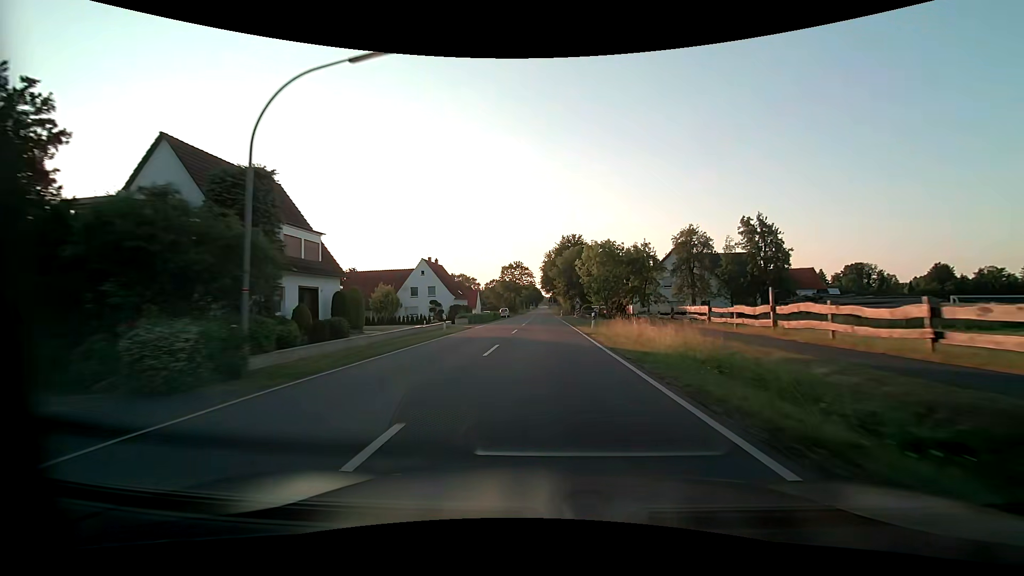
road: tertiary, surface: asphalt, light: Day
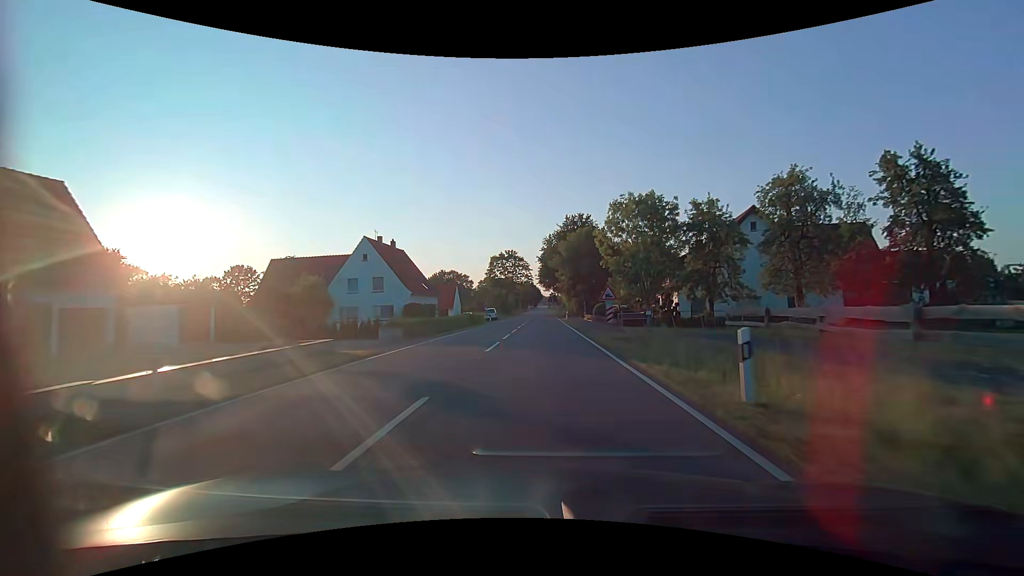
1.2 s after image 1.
(0.0, +22.7) m; 0°
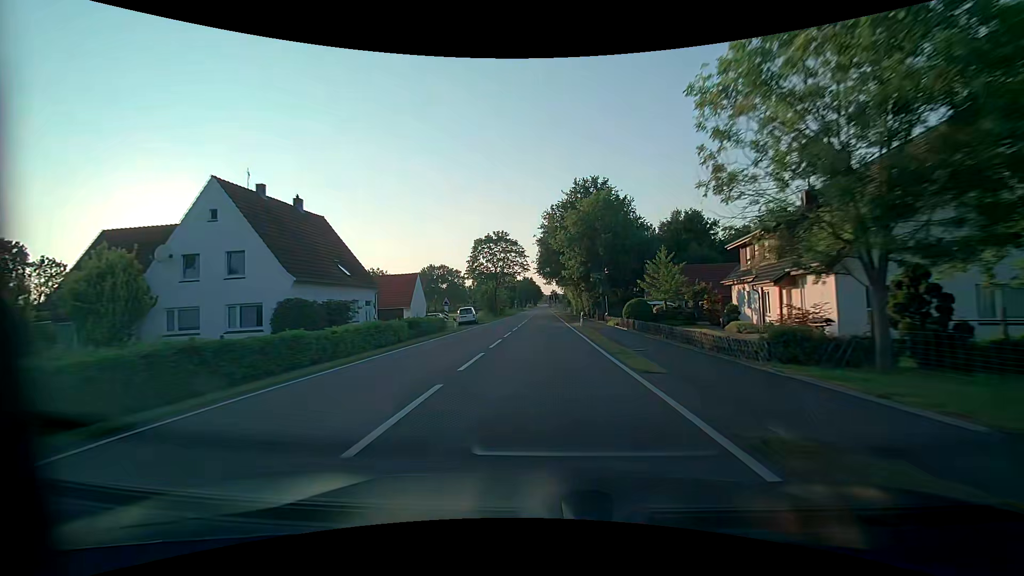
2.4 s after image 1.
(0.0, +22.7) m; 0°
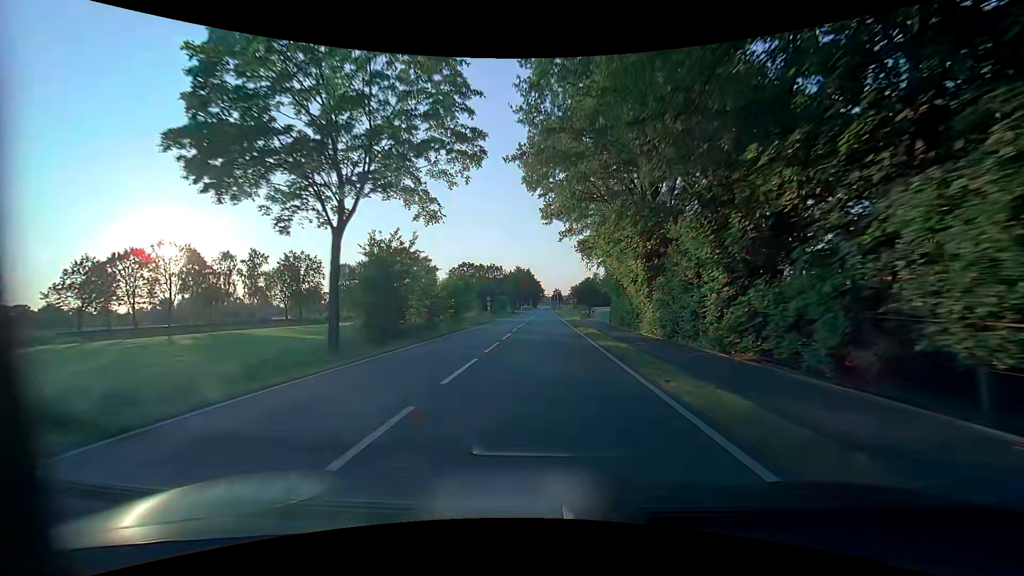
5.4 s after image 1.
(-0.2, +56.6) m; 0°
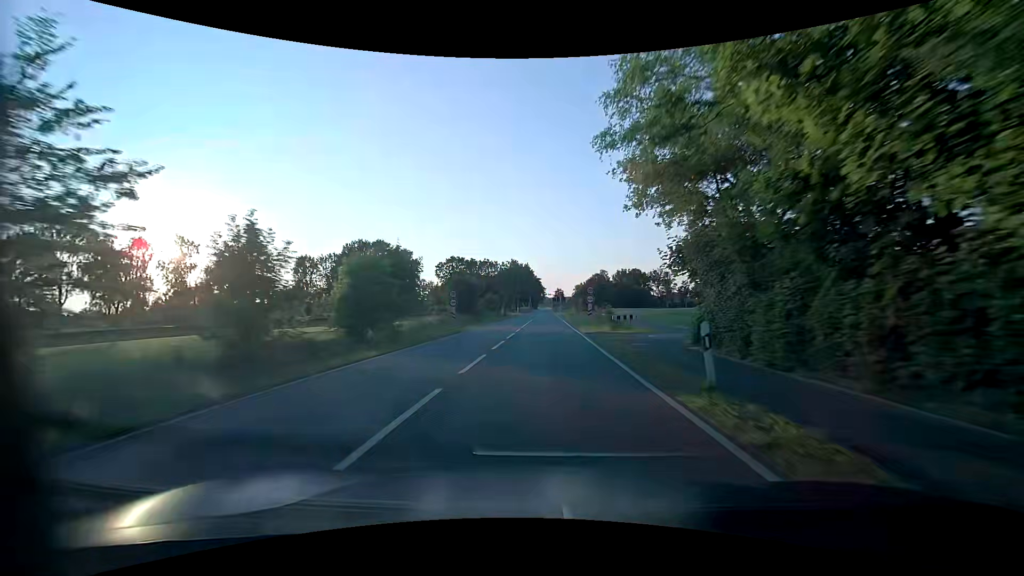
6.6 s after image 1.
(0.0, +22.6) m; -1°
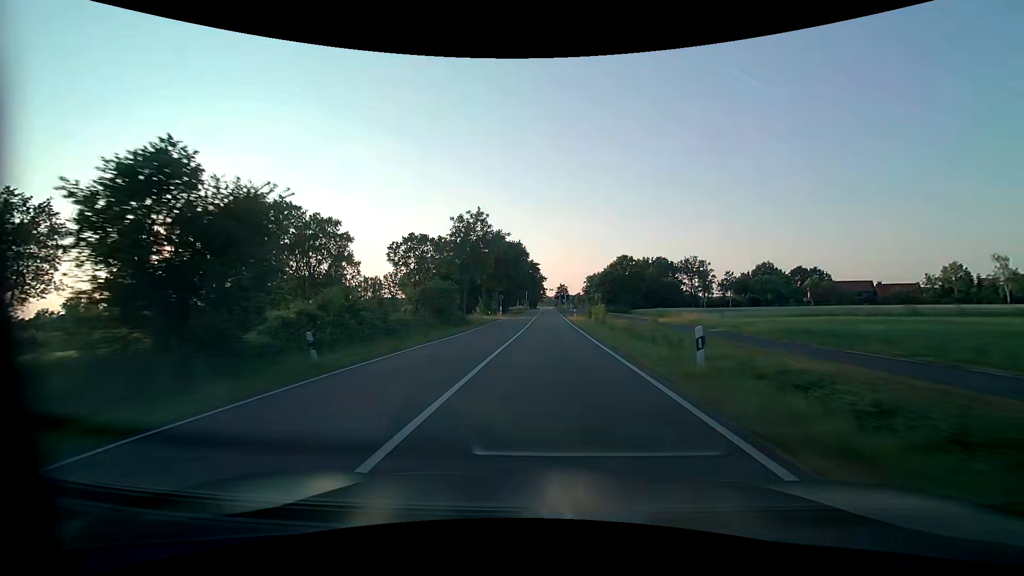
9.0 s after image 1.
(+0.4, +45.0) m; +1°
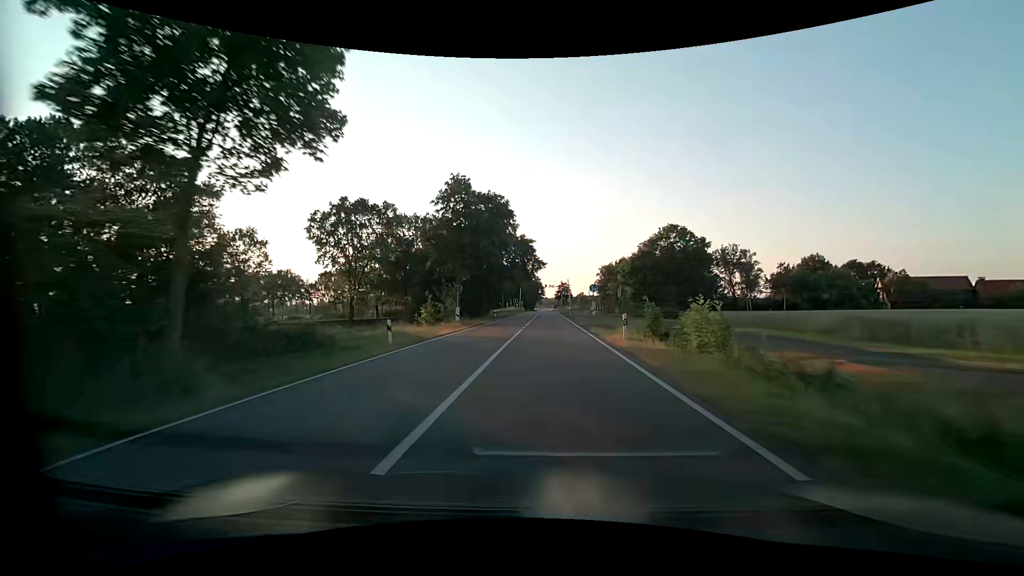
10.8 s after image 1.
(0.0, +33.8) m; 0°
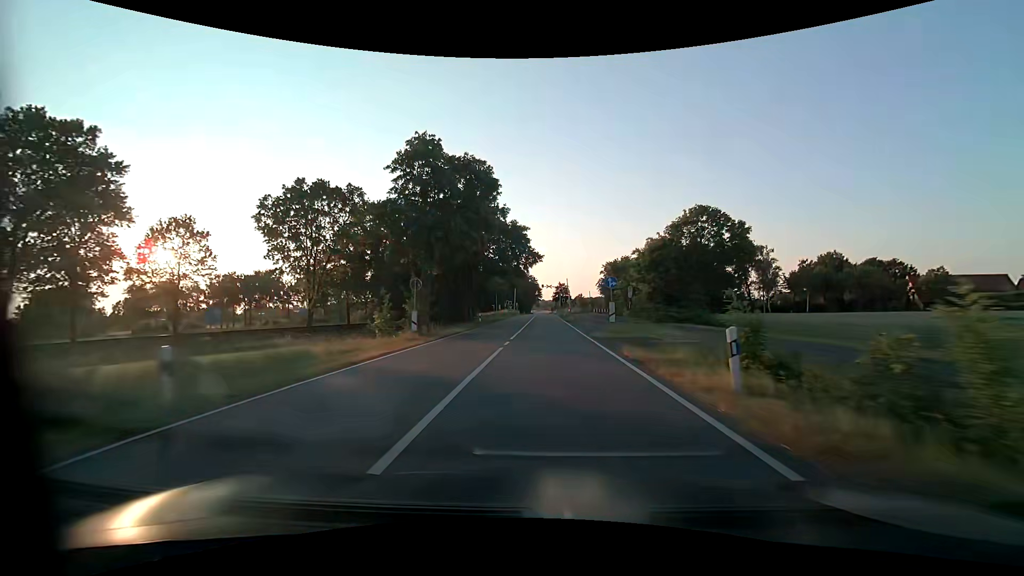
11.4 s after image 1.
(0.0, +11.3) m; 0°
(0, +10) (0, +20) (0, +30) (0, +40) (0, +50) (0, +60) (0, +70) (0, +80) (0, +90) (0, +100) m
